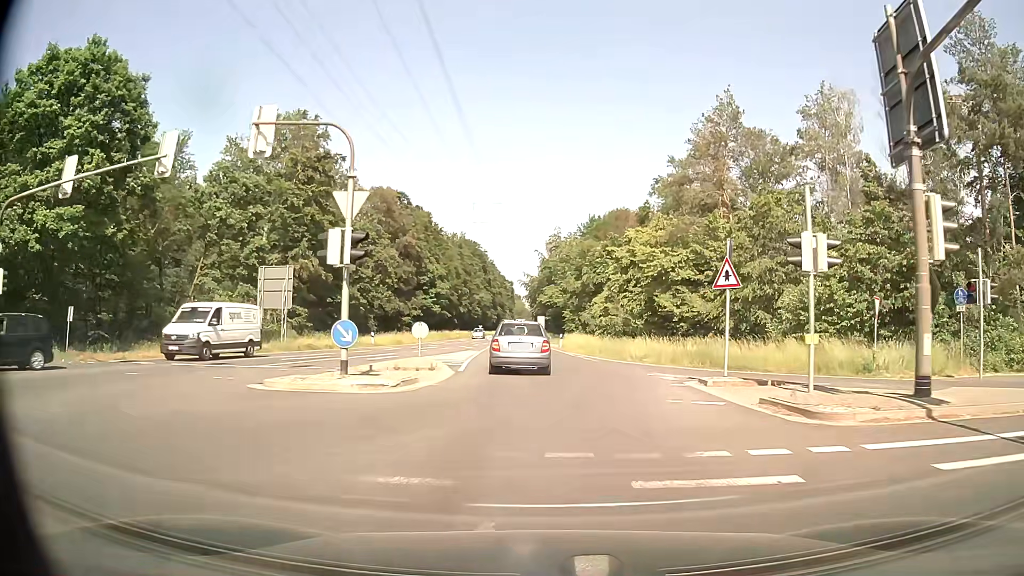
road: secondary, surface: asphalt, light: Day
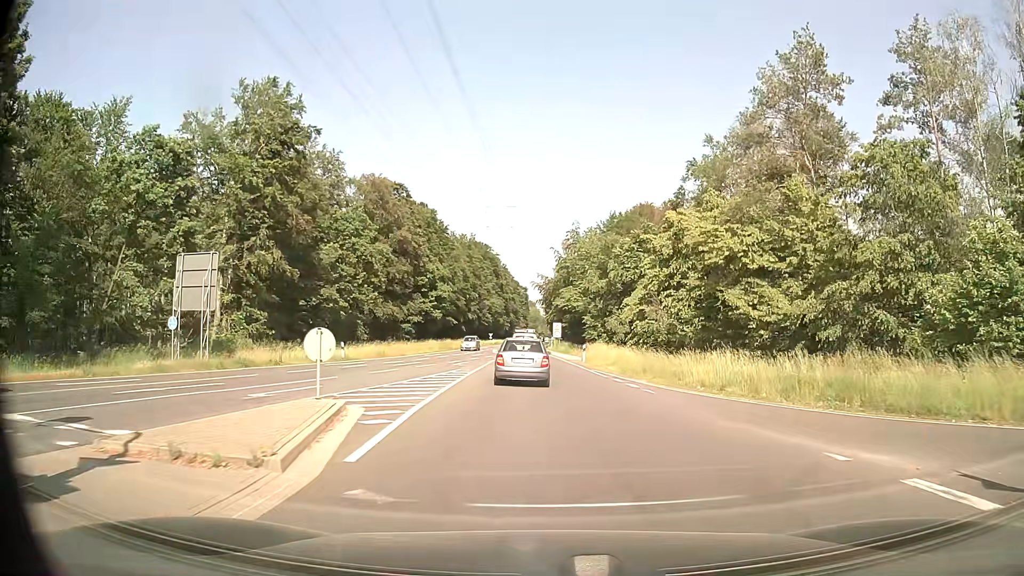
(-0.1, +12.5) m; -1°
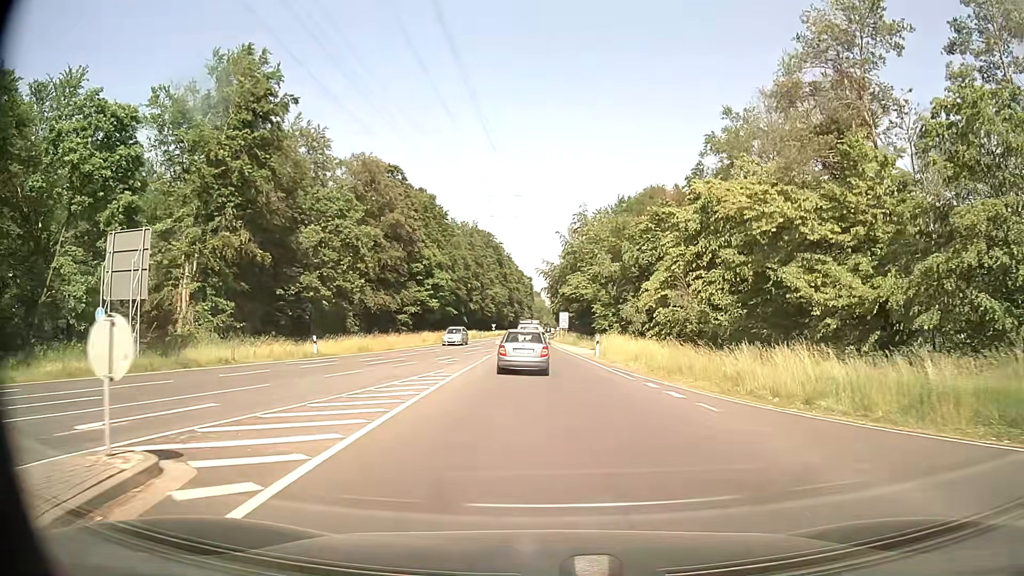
(0.0, +6.5) m; 0°
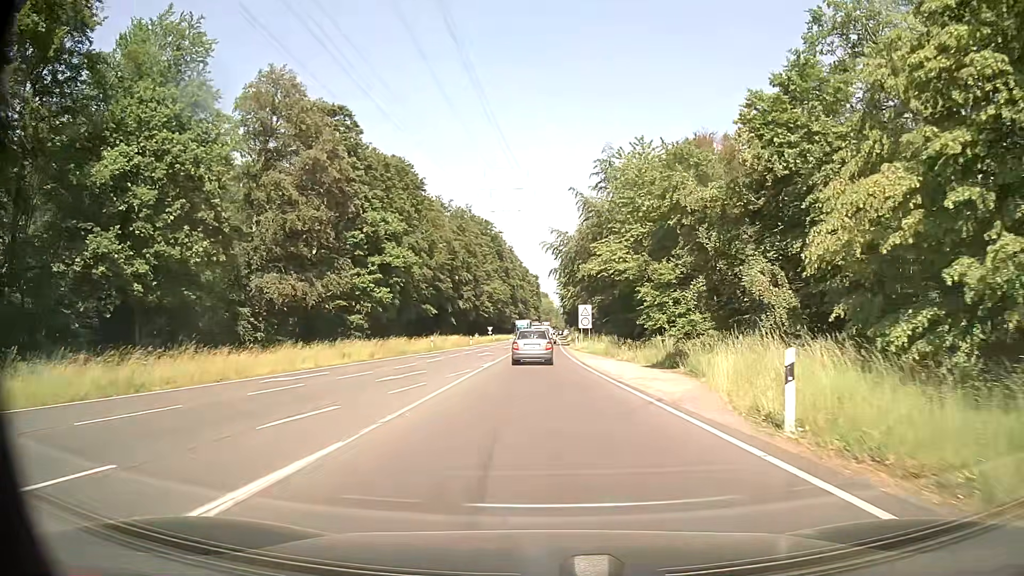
(-0.3, +28.3) m; -1°
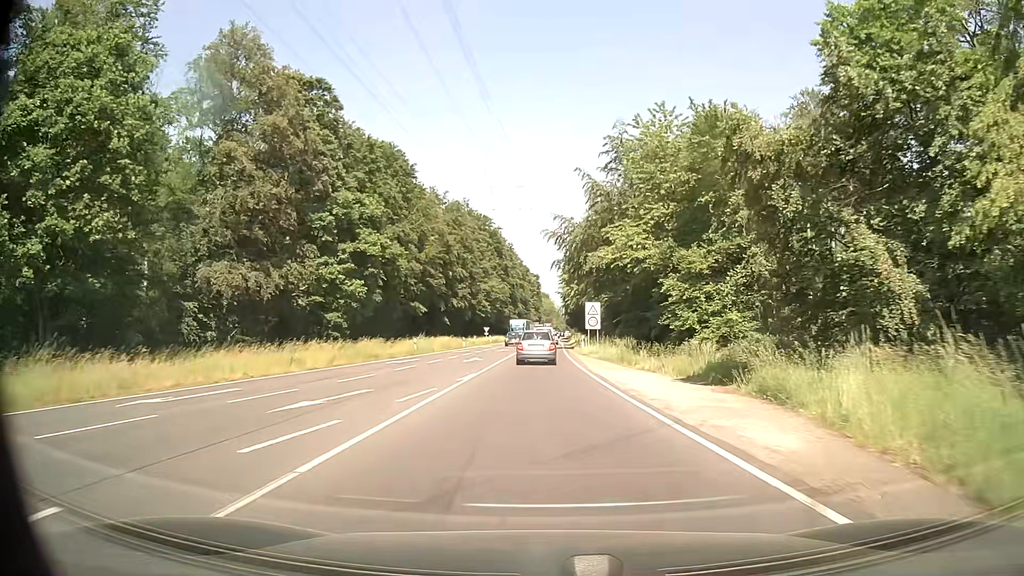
(0.0, +7.7) m; 0°
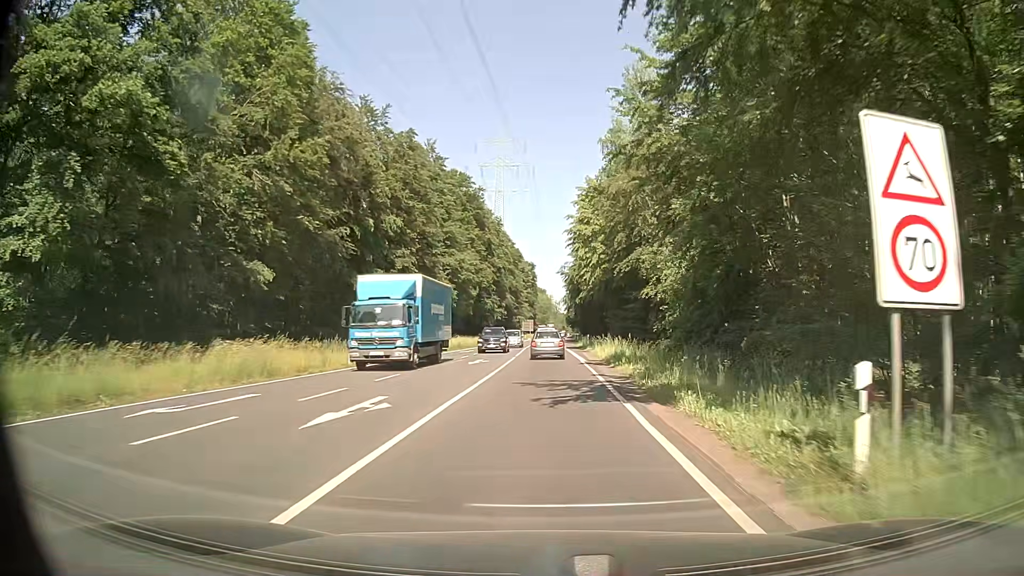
(-0.3, +42.1) m; 0°
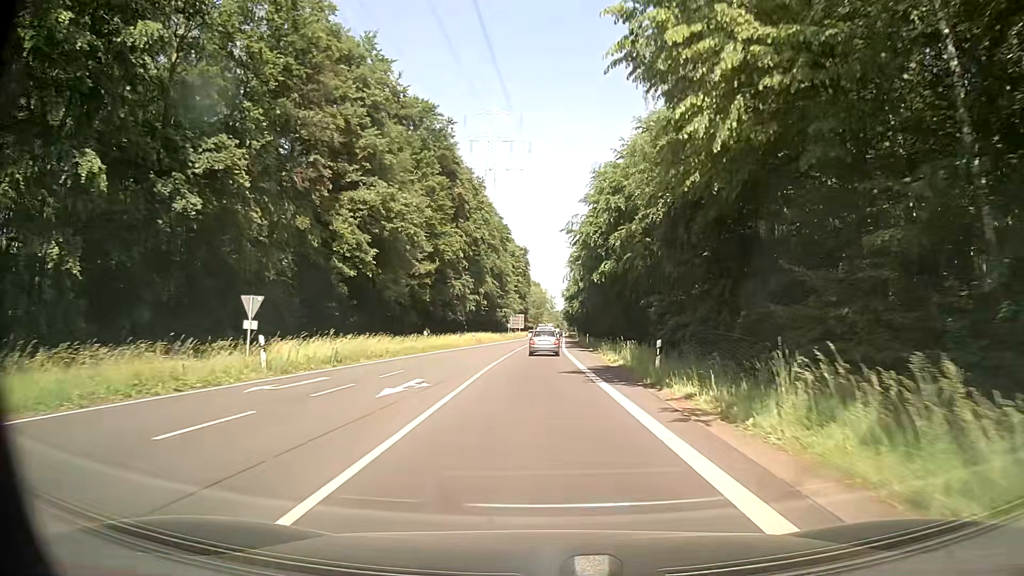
(+0.1, +36.0) m; 0°
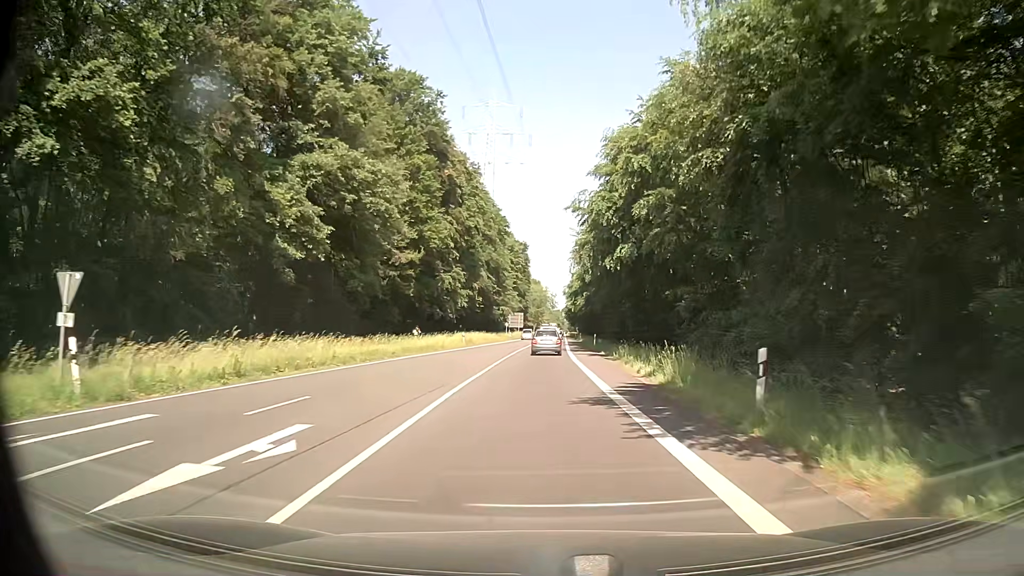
(0.0, +9.3) m; 0°
(0, +10) (0, +20) (0, +30) (0, +40) (0, +50) (+1, +60) (+1, +70) (+1, +80) (+2, +90) (+2, +100) m
